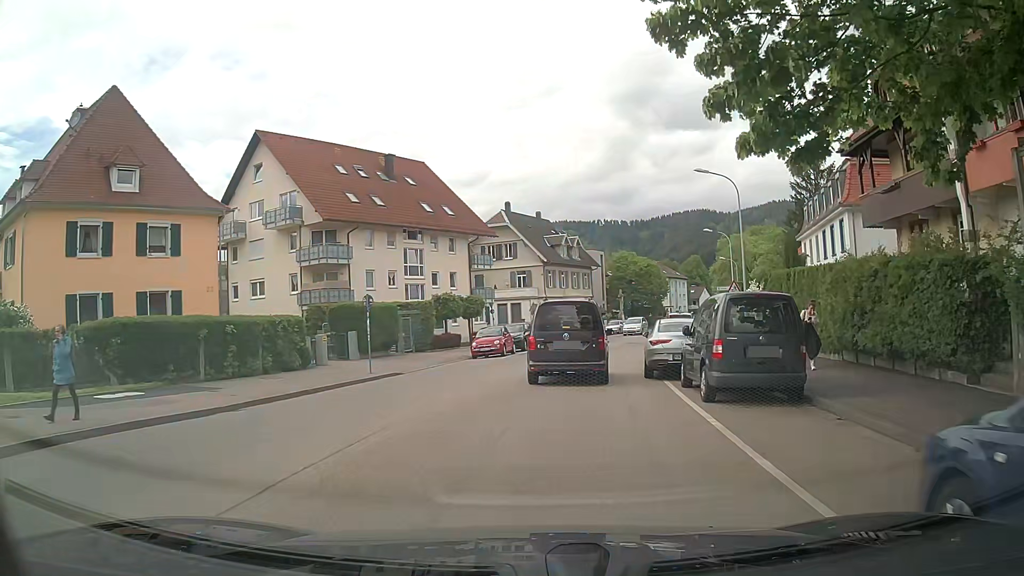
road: unclassified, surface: asphalt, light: Day
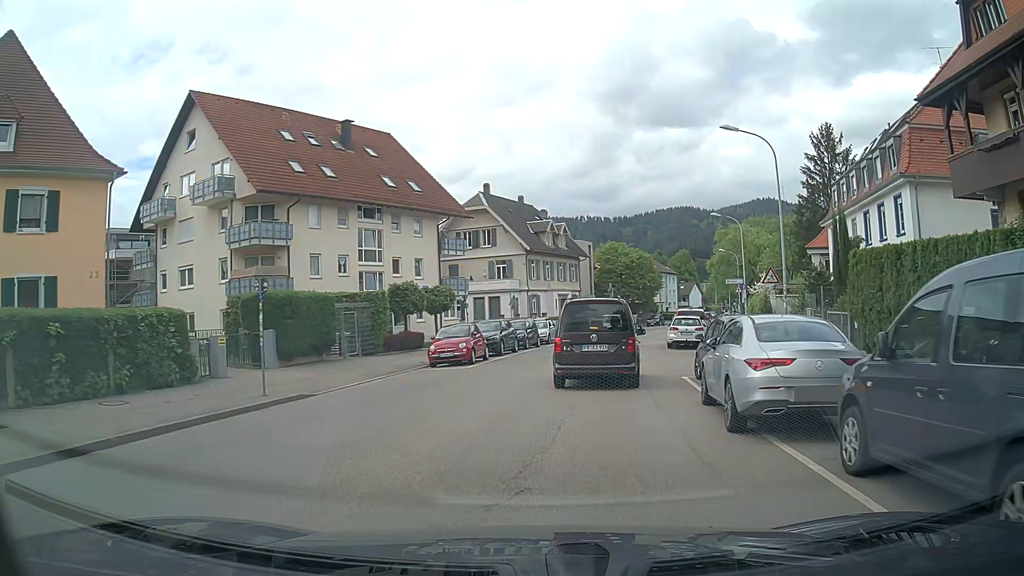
(+0.1, +8.3) m; +2°
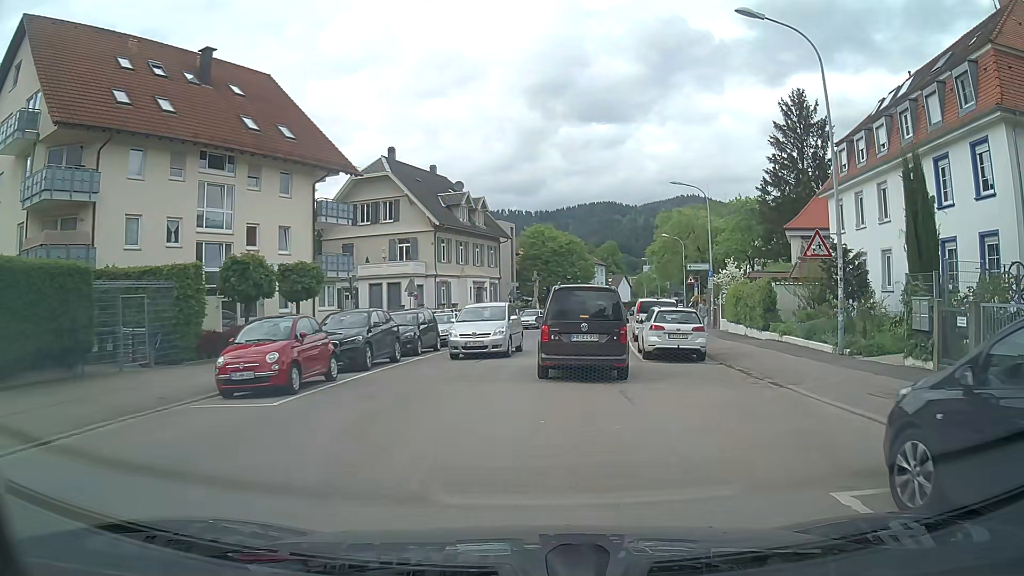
(+0.6, +11.7) m; +7°
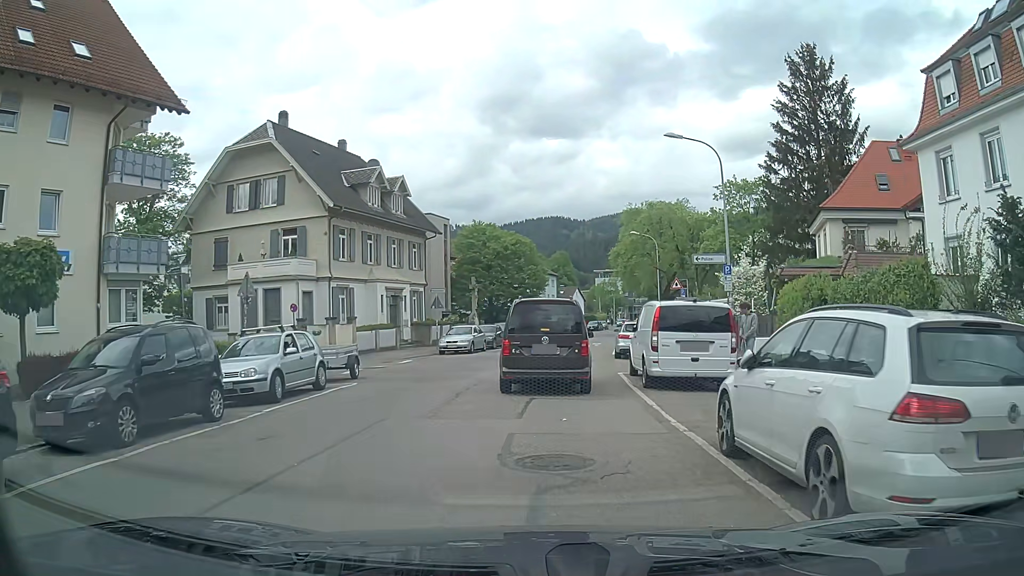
(+0.7, +14.5) m; +5°
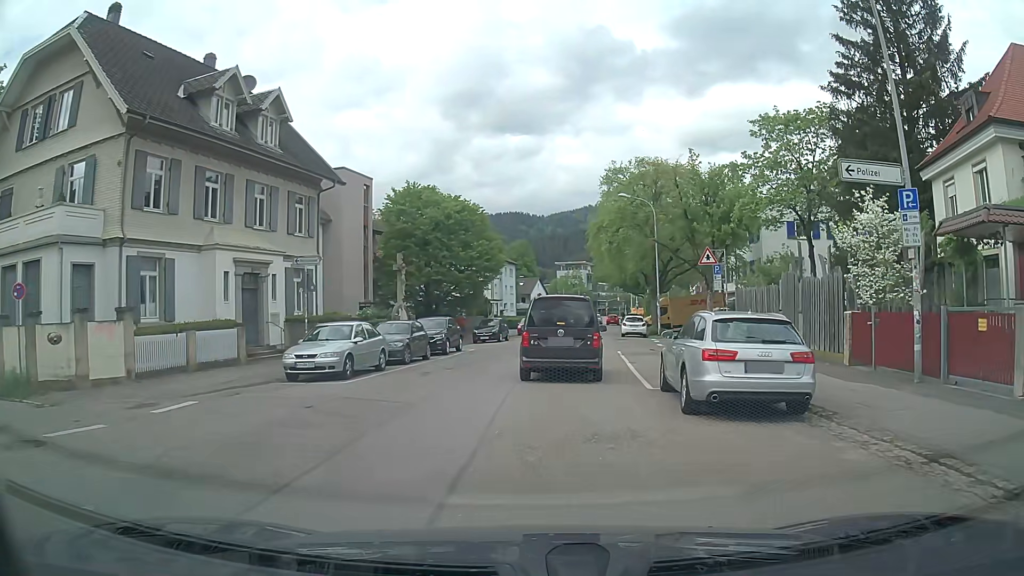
(+0.3, +17.0) m; +3°
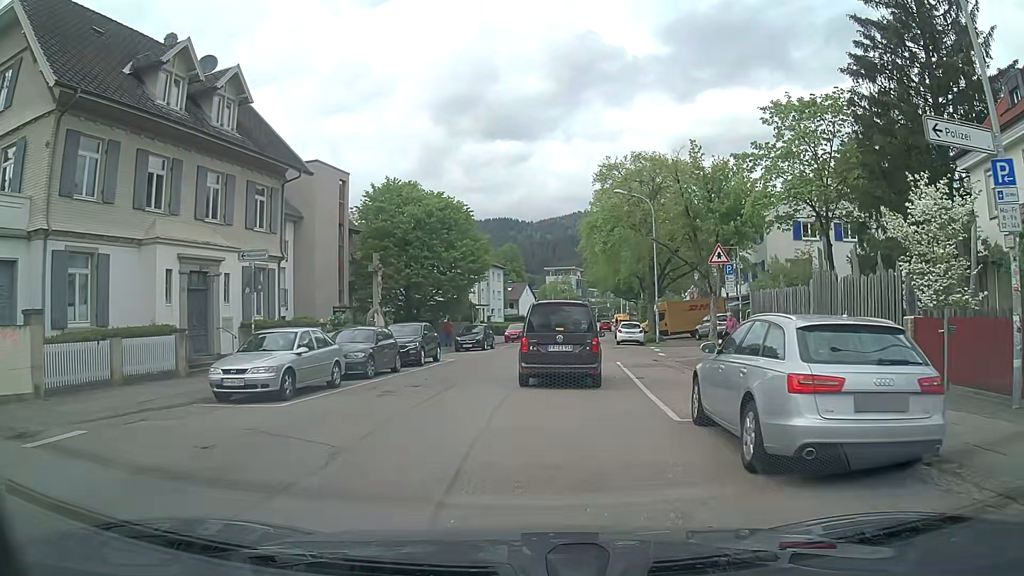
(0.0, +3.5) m; +1°
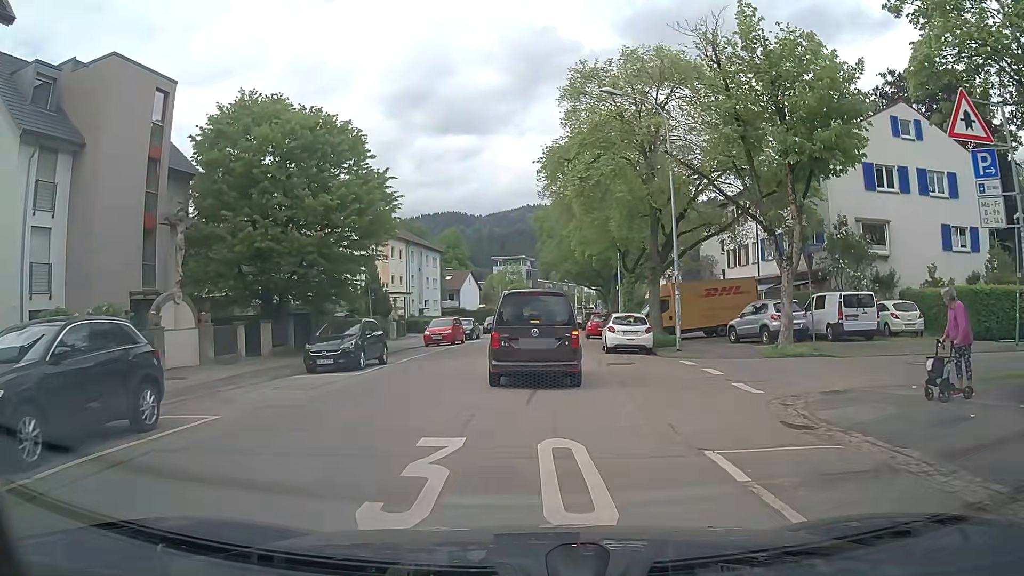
(+0.8, +18.0) m; +5°
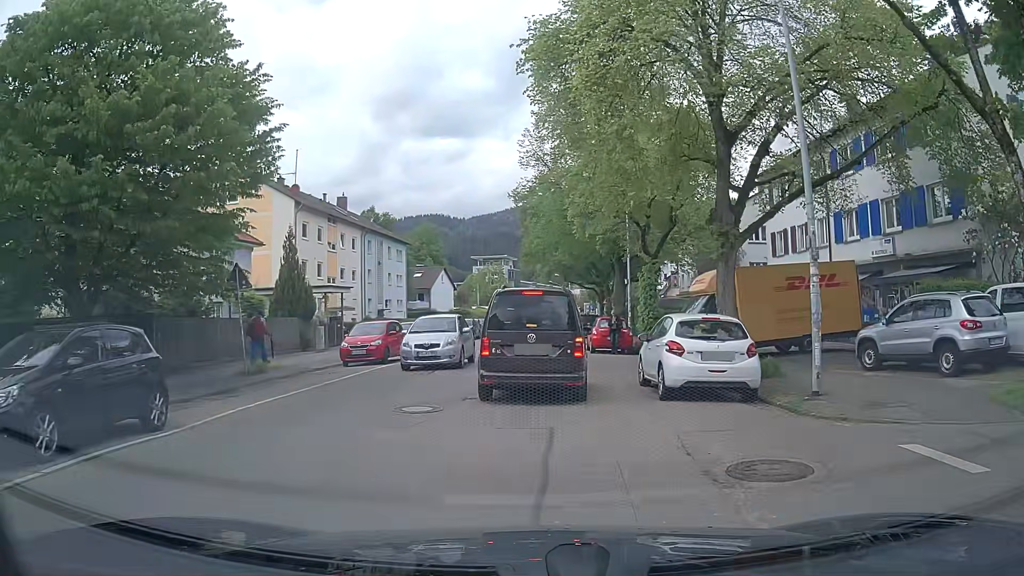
(+0.1, +12.8) m; +4°
